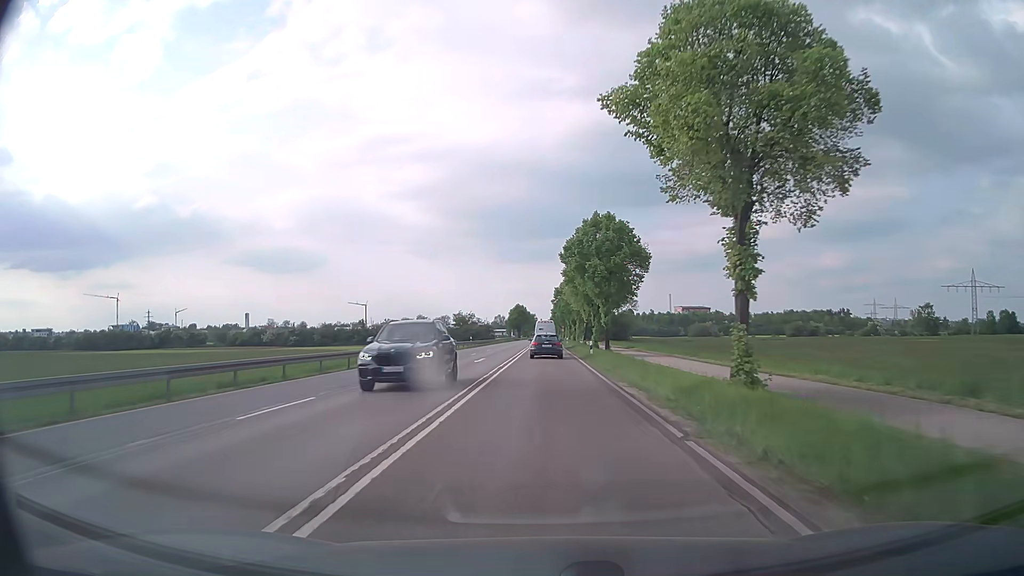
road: secondary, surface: asphalt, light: Day
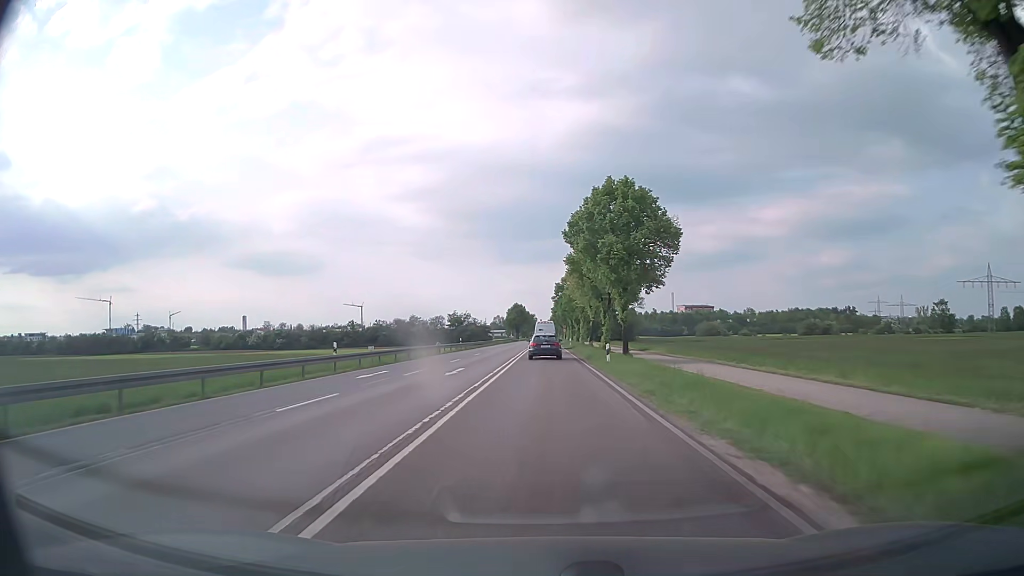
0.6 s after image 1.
(0.0, +10.2) m; 0°
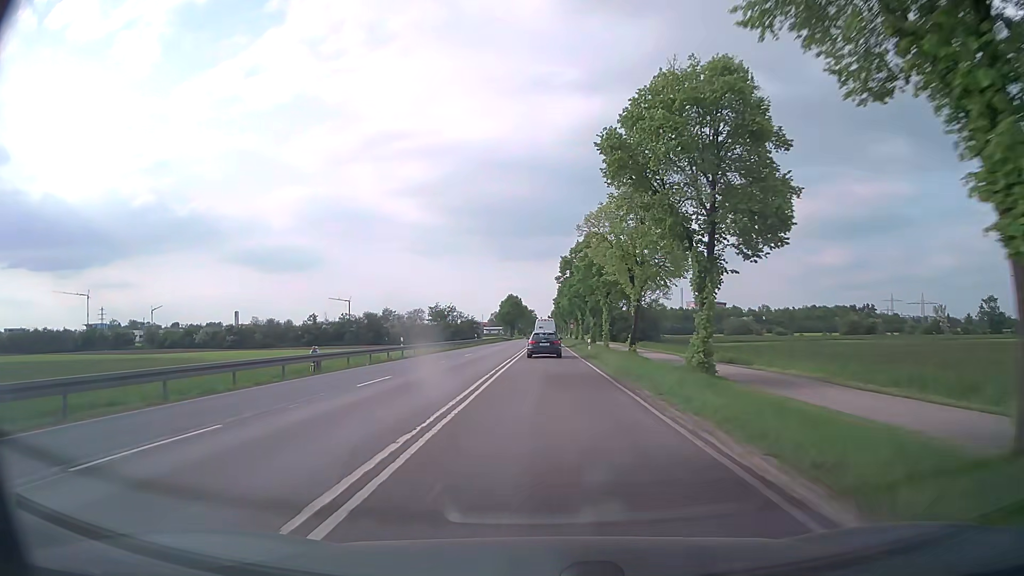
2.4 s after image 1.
(+0.1, +30.3) m; 0°
(0, +10) (0, +20) (0, +30) (0, +40) (0, +50) (0, +60) (0, +70) (0, +80) (0, +90) (0, +100) m
